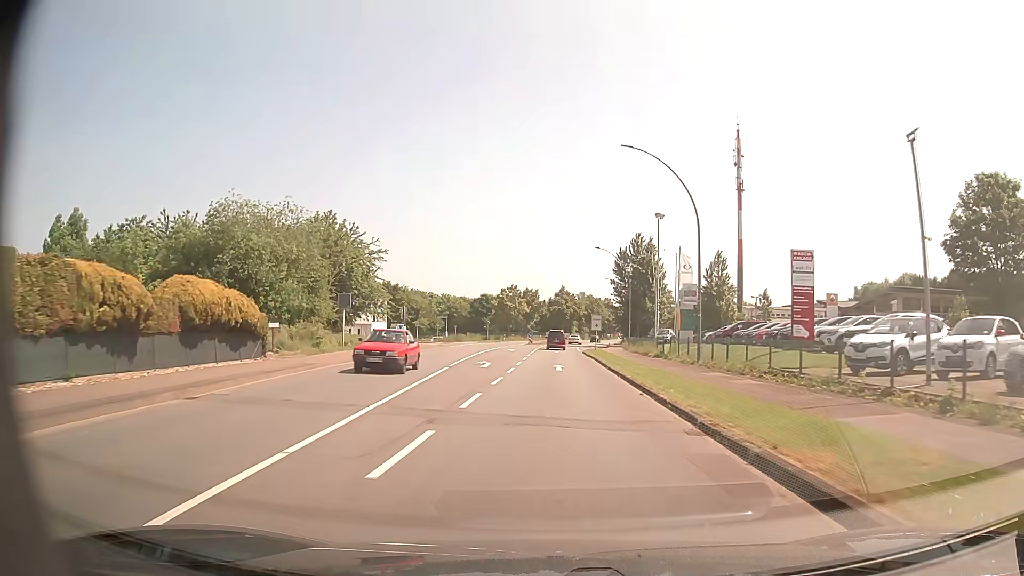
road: primary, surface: asphalt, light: Day
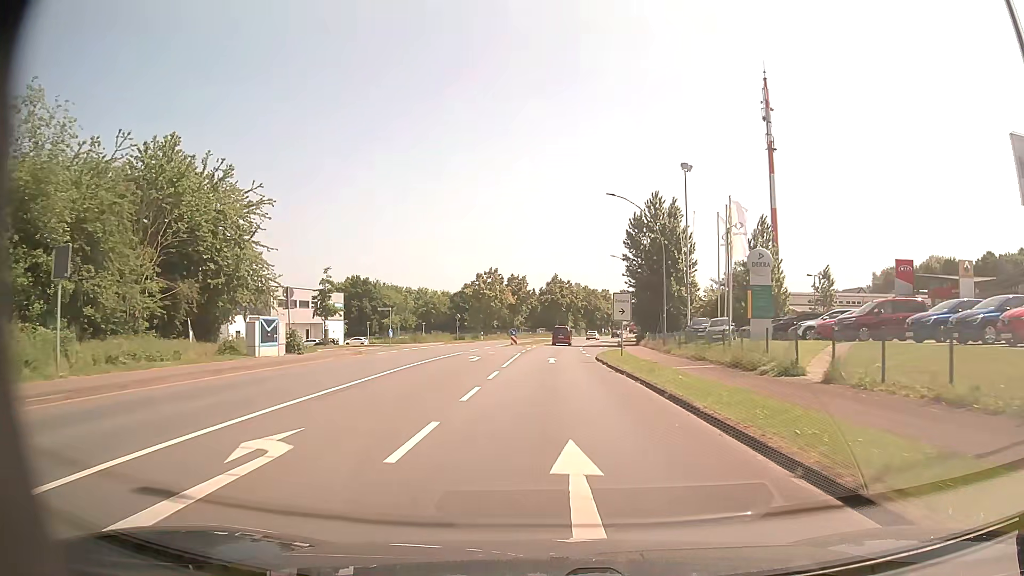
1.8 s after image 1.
(0.0, +23.6) m; 0°
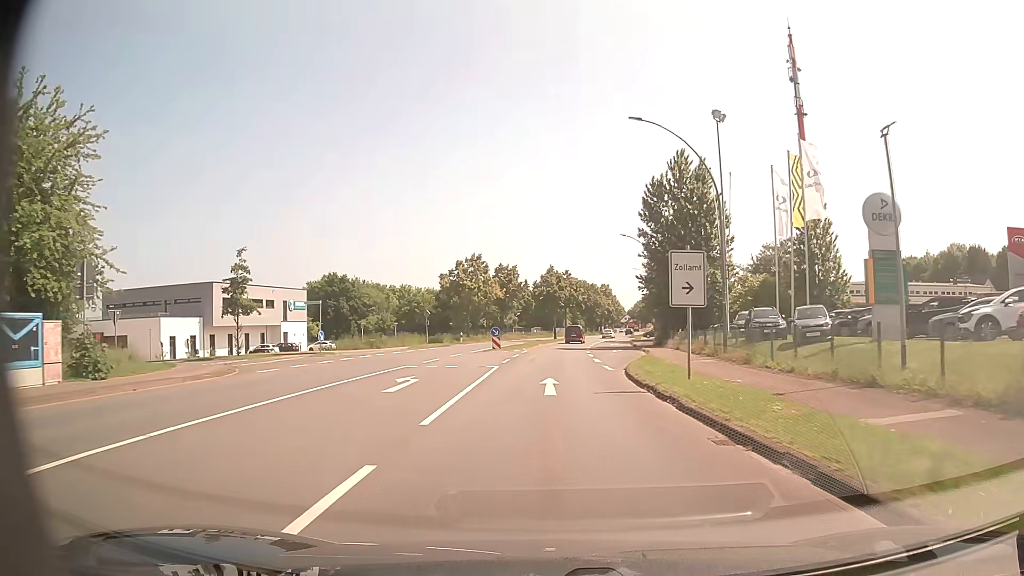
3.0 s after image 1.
(0.0, +15.2) m; 0°
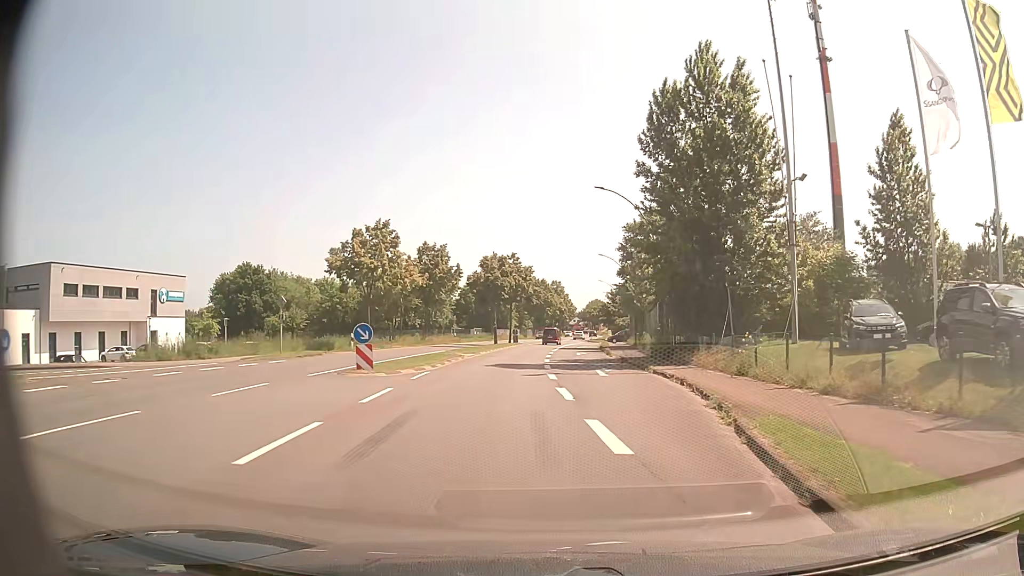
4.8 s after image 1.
(+0.5, +21.5) m; +5°
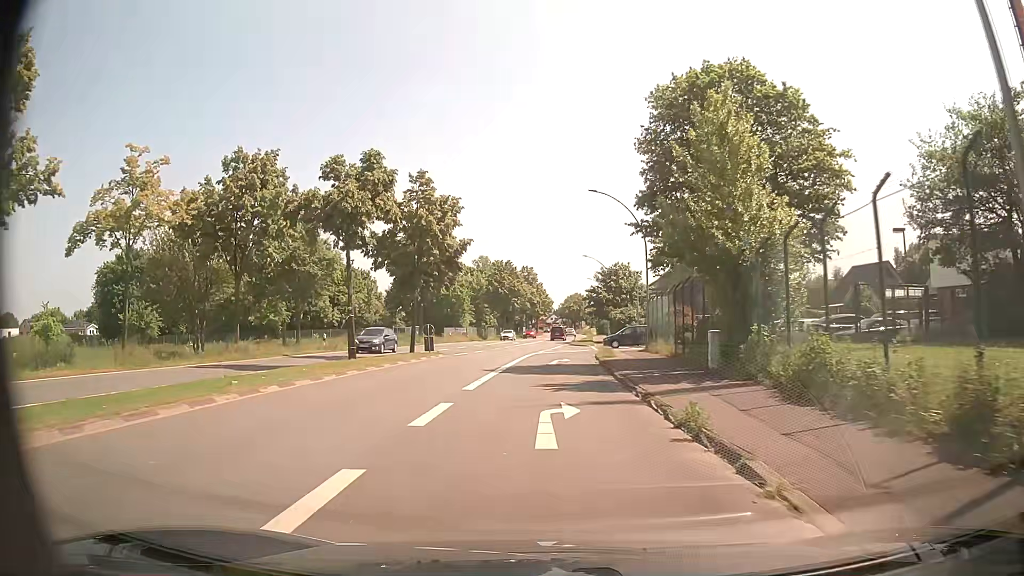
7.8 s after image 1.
(+1.5, +34.2) m; +3°
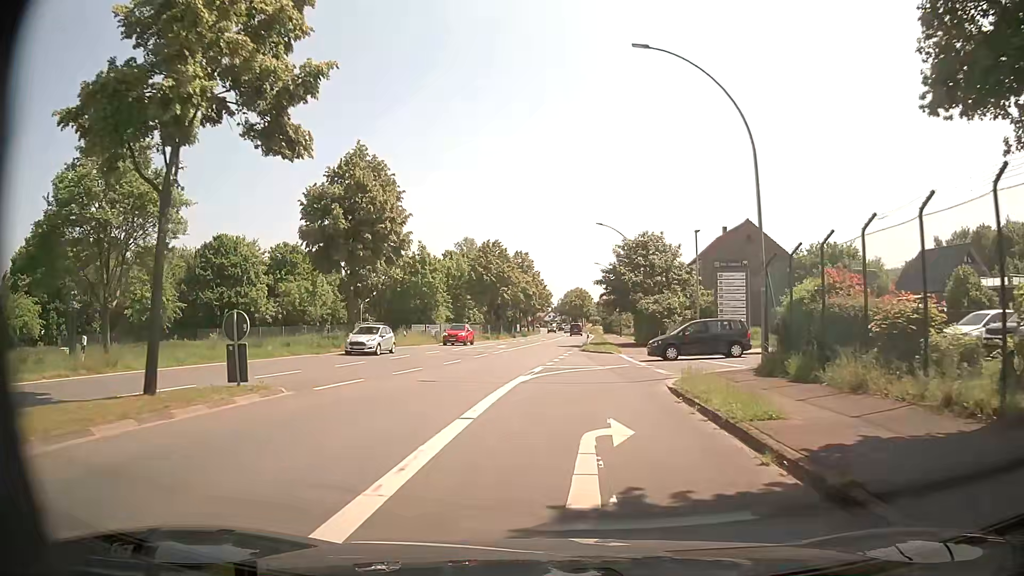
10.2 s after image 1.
(-0.5, +22.2) m; -1°
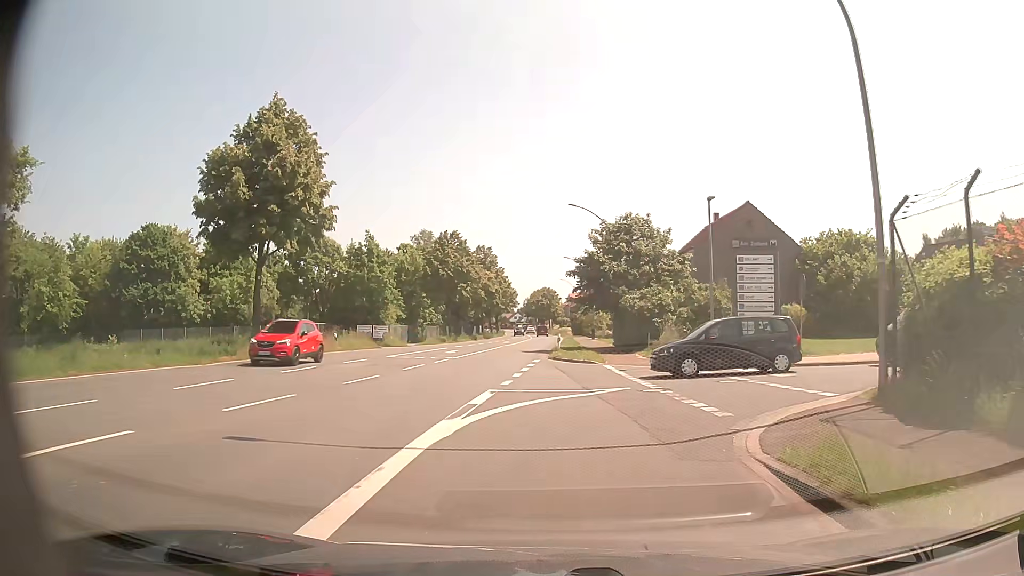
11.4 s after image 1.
(+0.1, +8.9) m; +2°
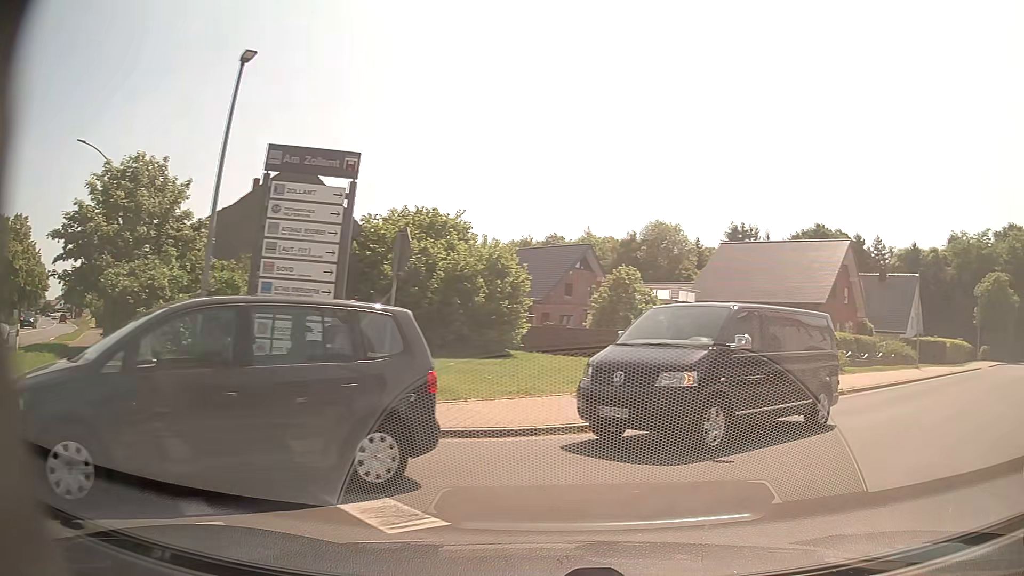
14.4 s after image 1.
(+2.6, +12.9) m; +40°
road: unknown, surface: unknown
(+4, +9) (+11, +16) (+18, +23) (+25, +31) (+32, +38) (+39, +45) (+46, +52) (+53, +59) (+62, +63) (+72, +63) m
